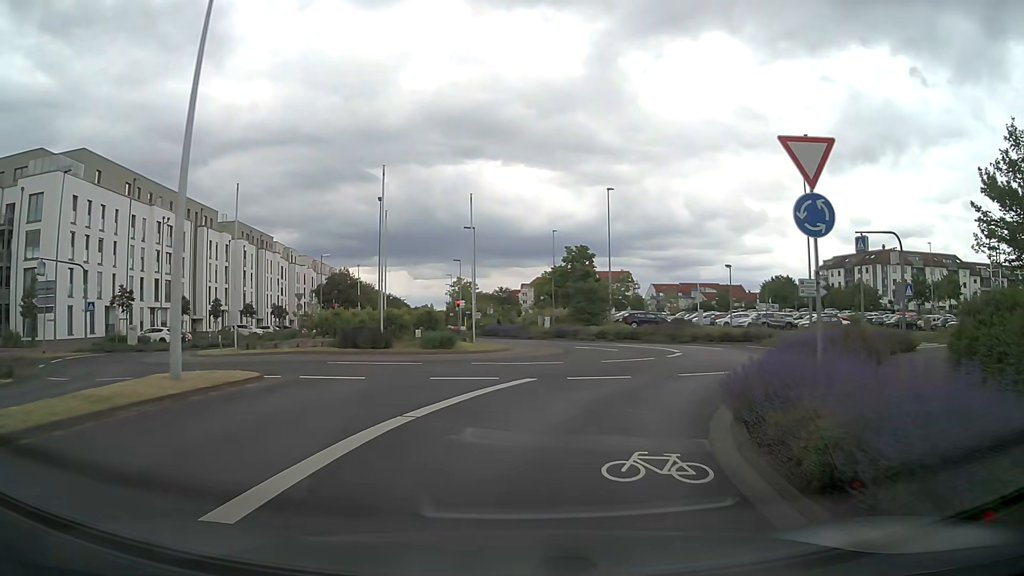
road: secondary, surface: asphalt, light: Day
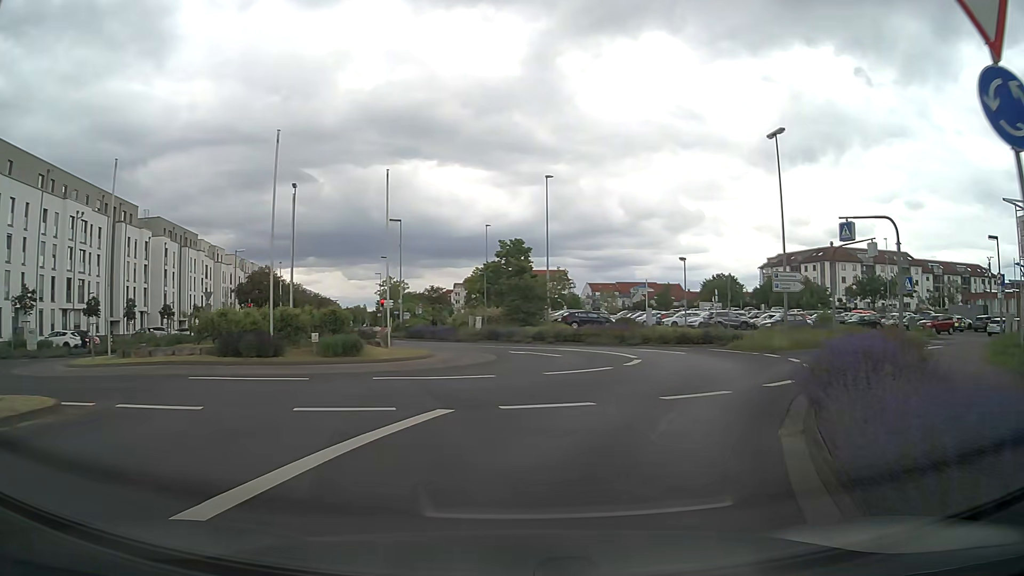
(+0.3, +5.1) m; +6°
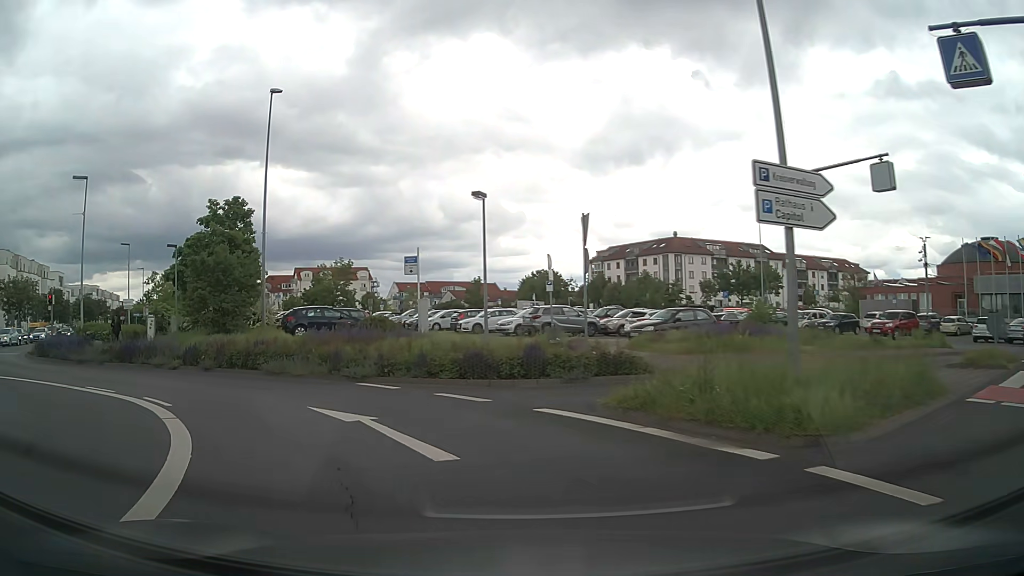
(+5.3, +21.0) m; +16°
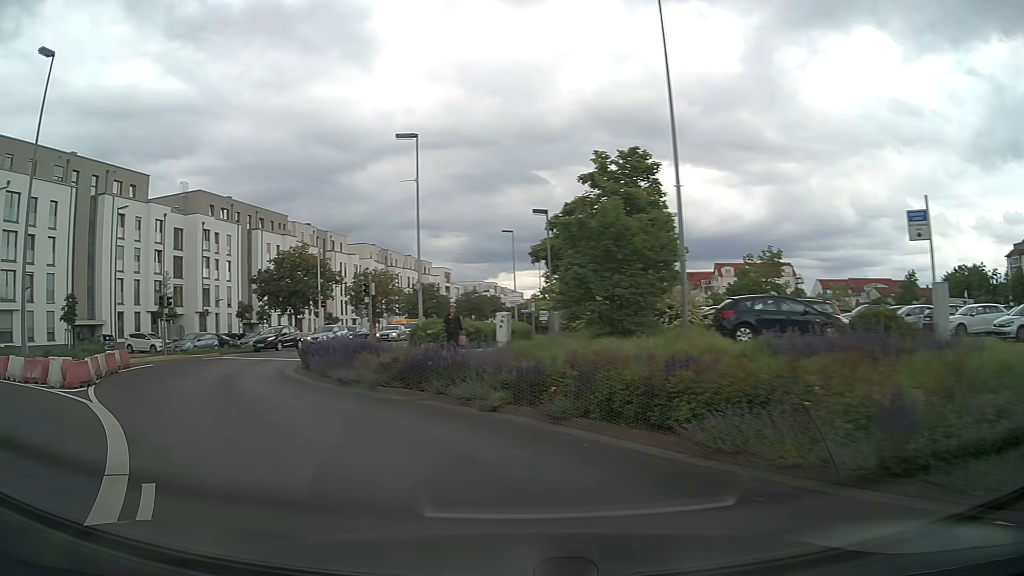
(-3.2, +10.6) m; -36°
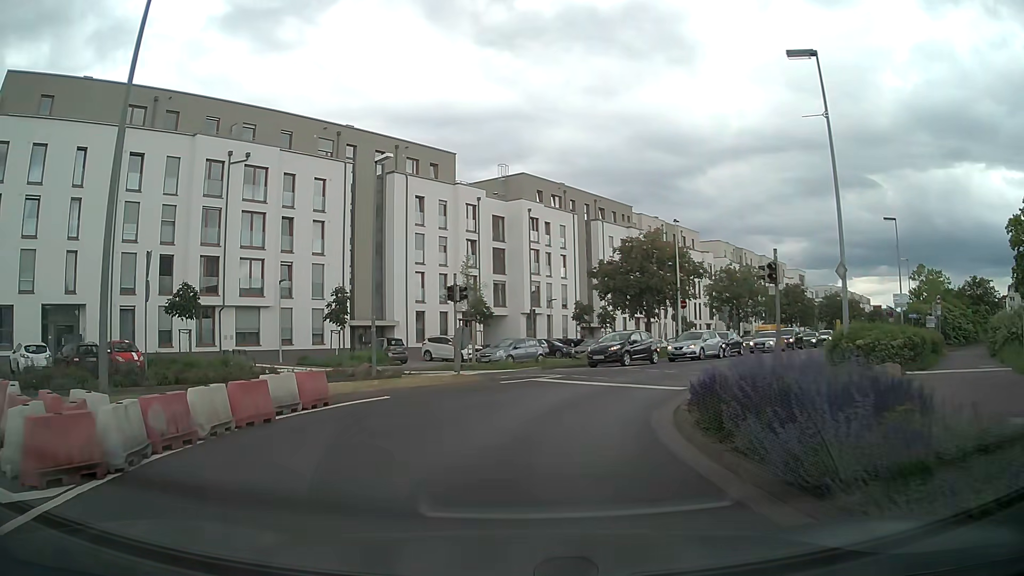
(-3.4, +10.7) m; -29°
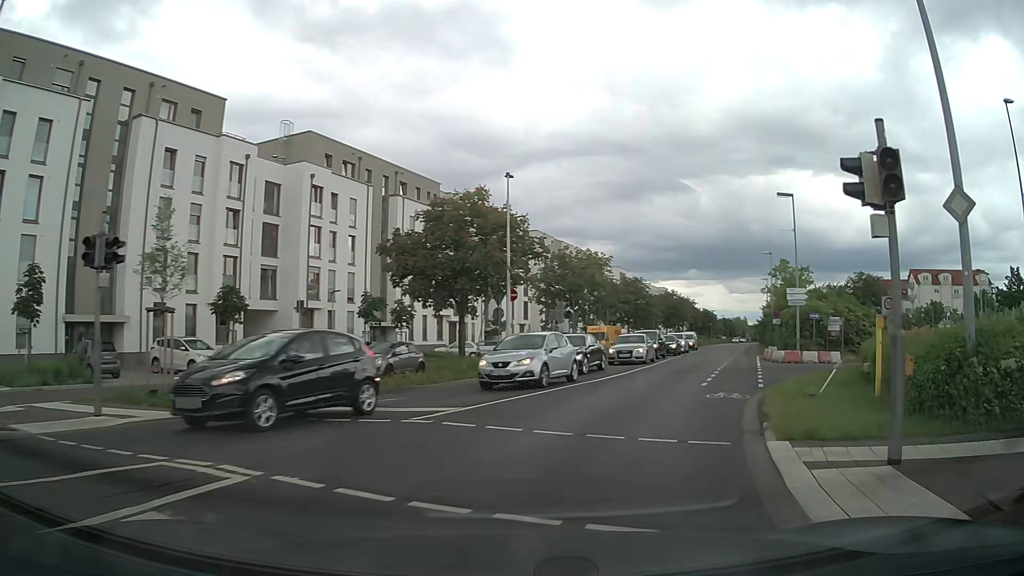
(+1.4, +13.5) m; +17°
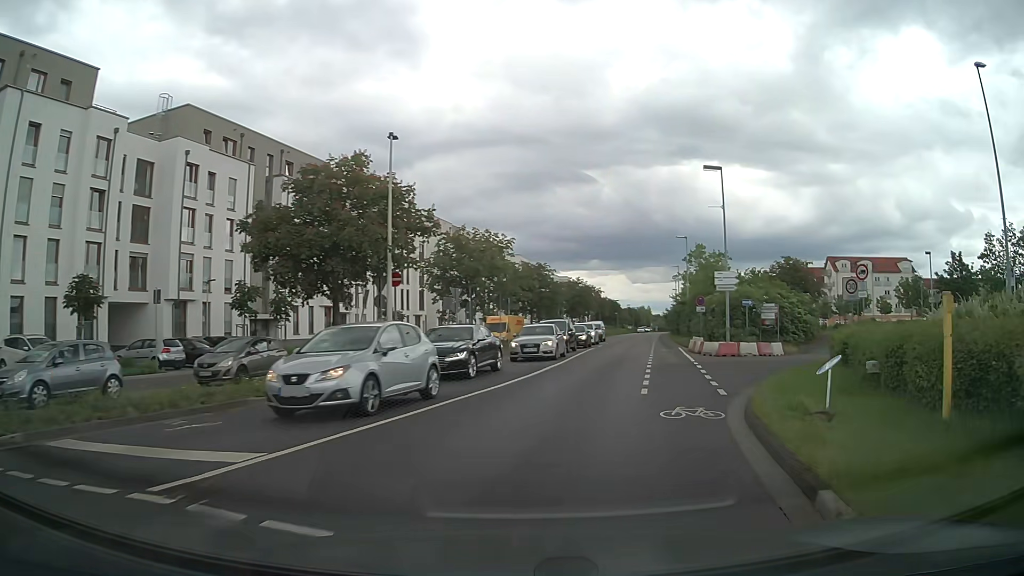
(+0.4, +5.2) m; +9°
(+1, +10) (+3, +20) (+4, +30) (+6, +39) (+8, +49) (+10, +59) (+12, +69) (+14, +79) (+16, +88) (+18, +98) m
